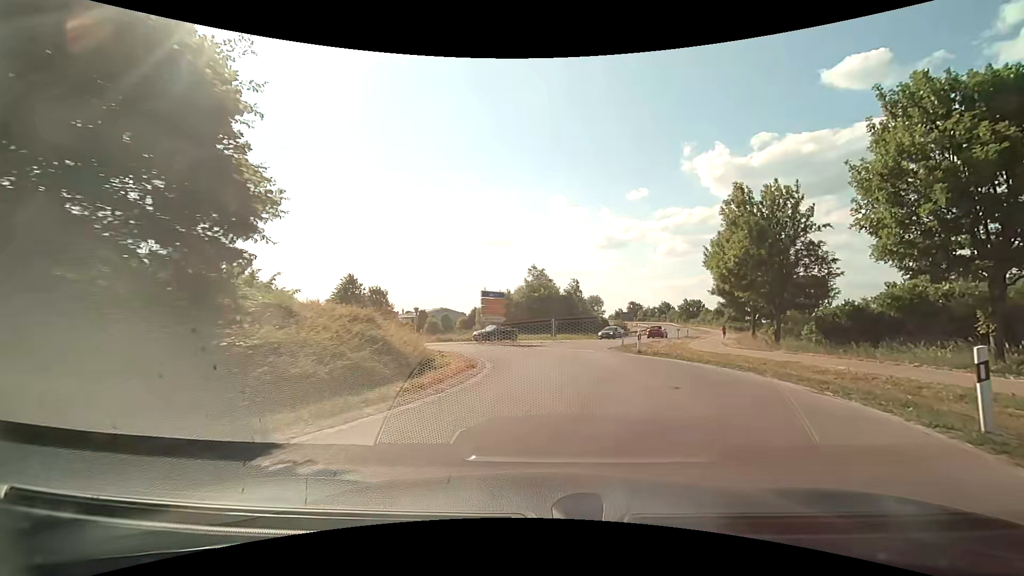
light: Day
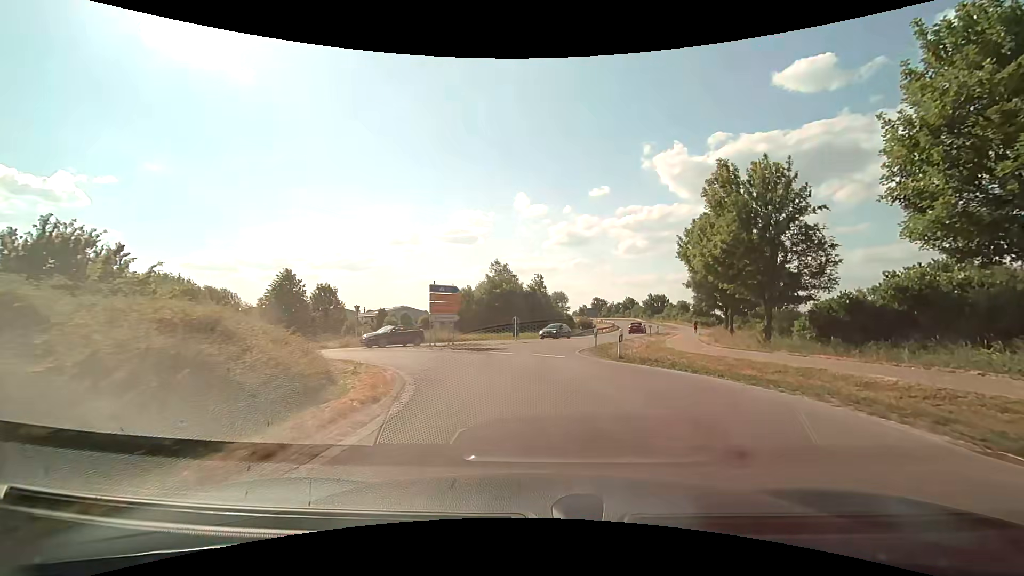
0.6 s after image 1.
(+0.2, +4.8) m; +4°
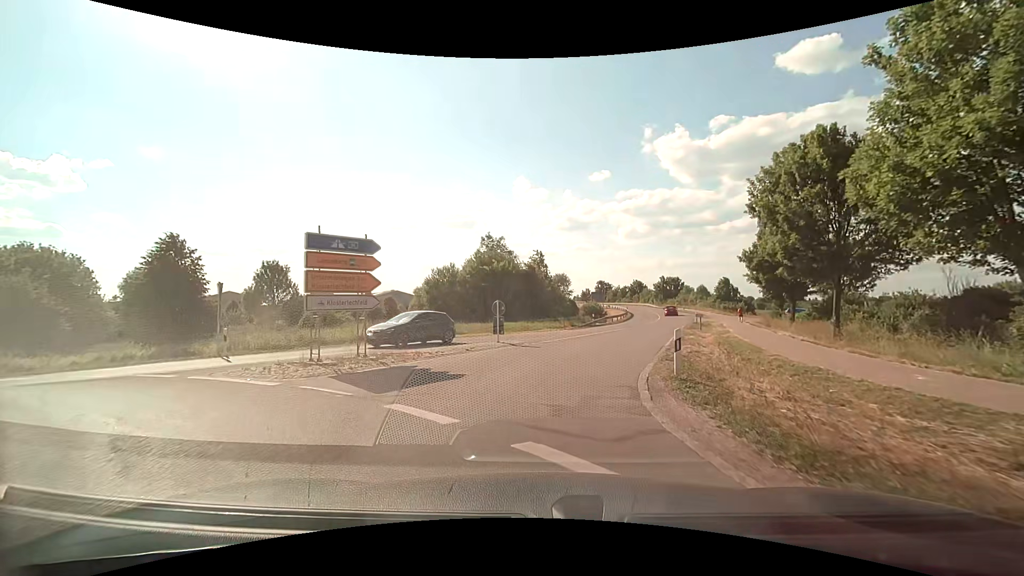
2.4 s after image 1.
(+0.2, +14.7) m; +1°
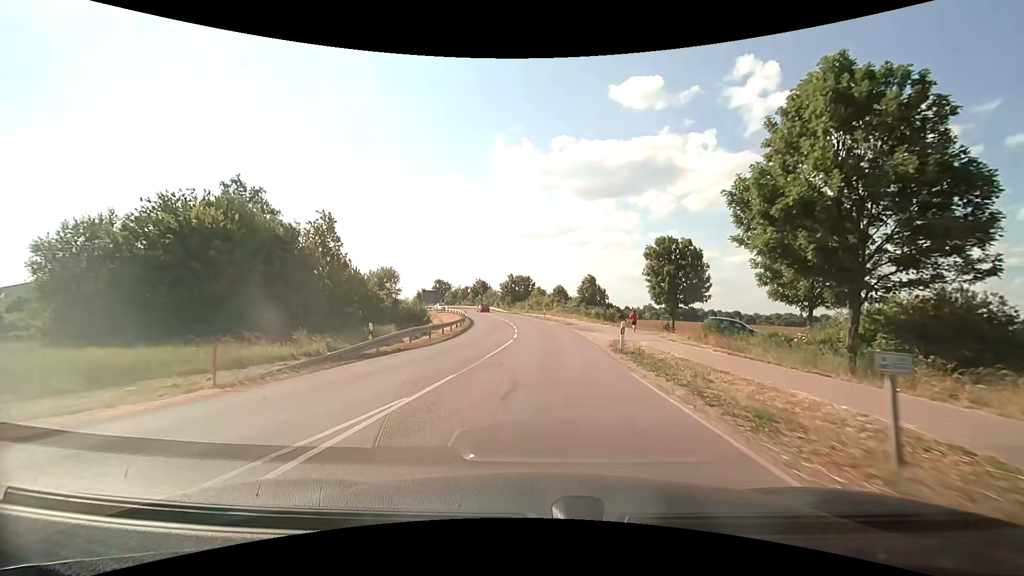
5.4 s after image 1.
(+4.7, +29.2) m; +17°
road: secondary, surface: asphalt
(0, +10) (0, +20) (+1, +30) (0, +40) (0, +50) (-2, +60) (-3, +70) (-6, +79) (-8, +89) (-12, +99) m
